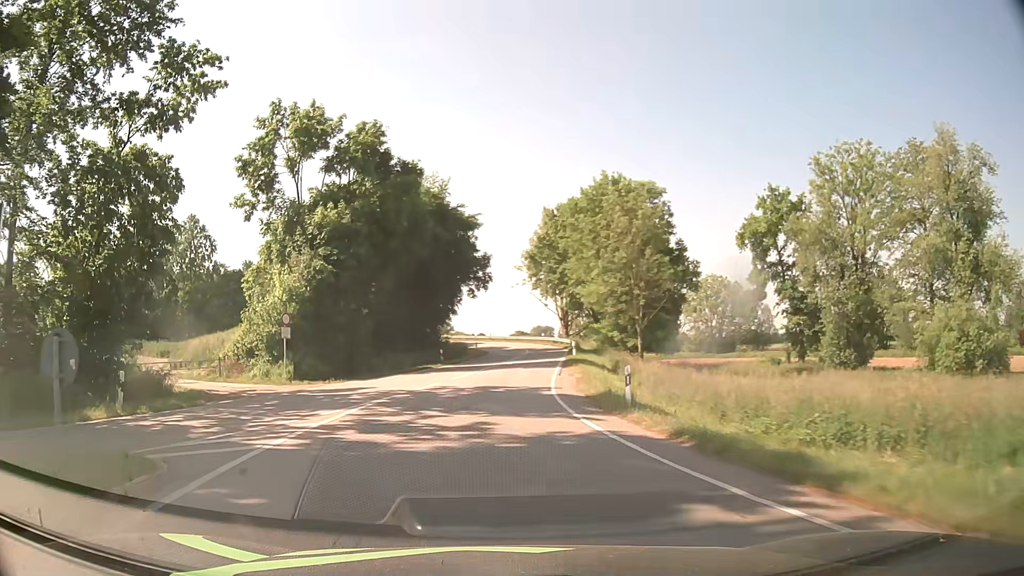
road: primary_link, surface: asphalt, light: Day
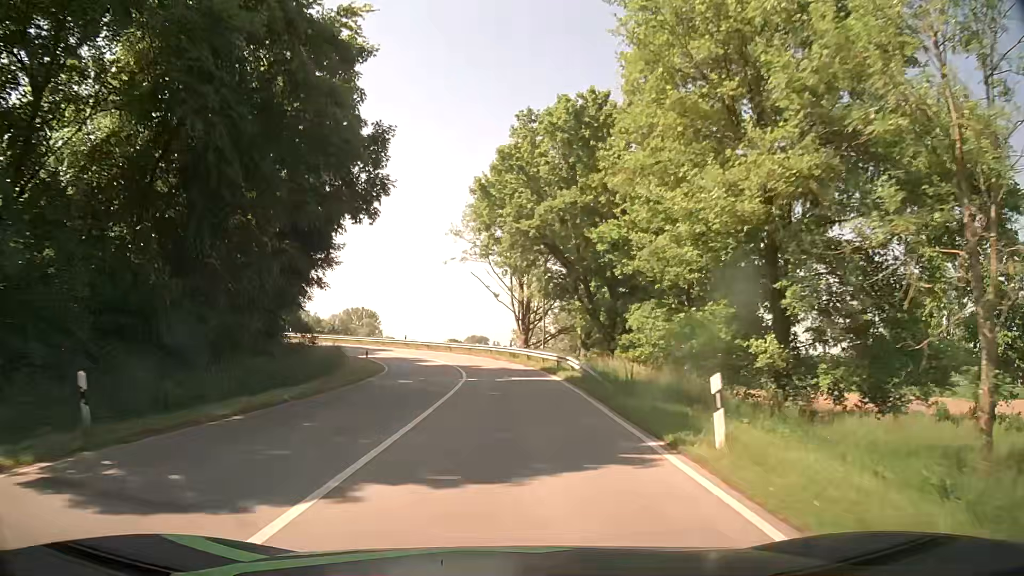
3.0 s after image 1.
(+1.3, +36.8) m; +6°
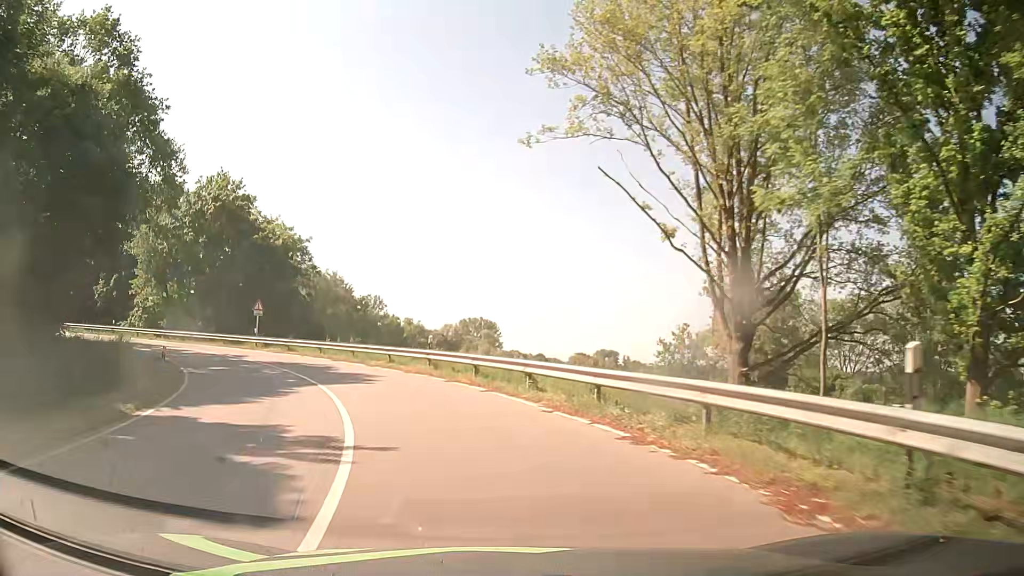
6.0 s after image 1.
(-1.5, +38.4) m; -10°
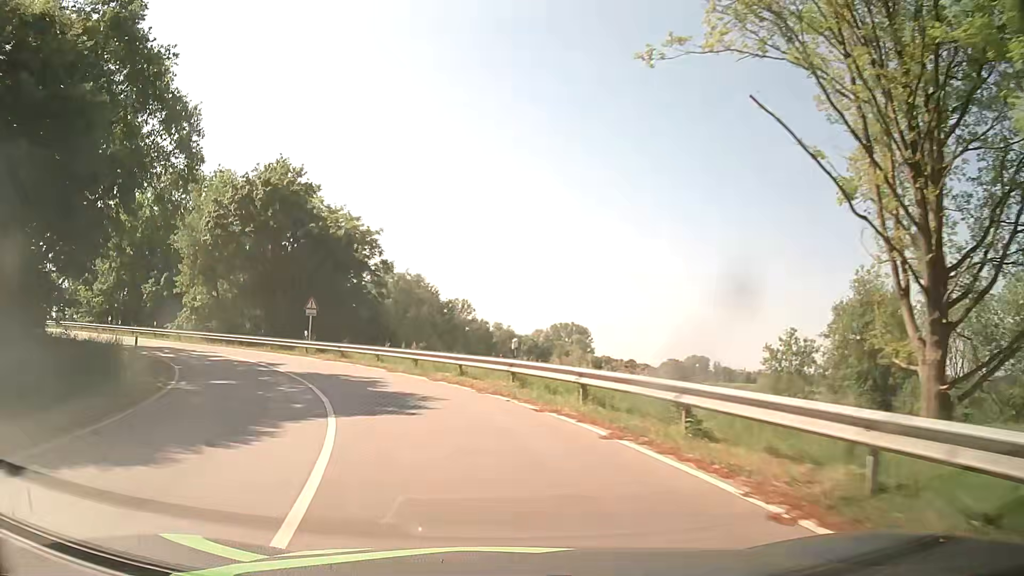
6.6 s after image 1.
(-0.4, +7.3) m; -7°
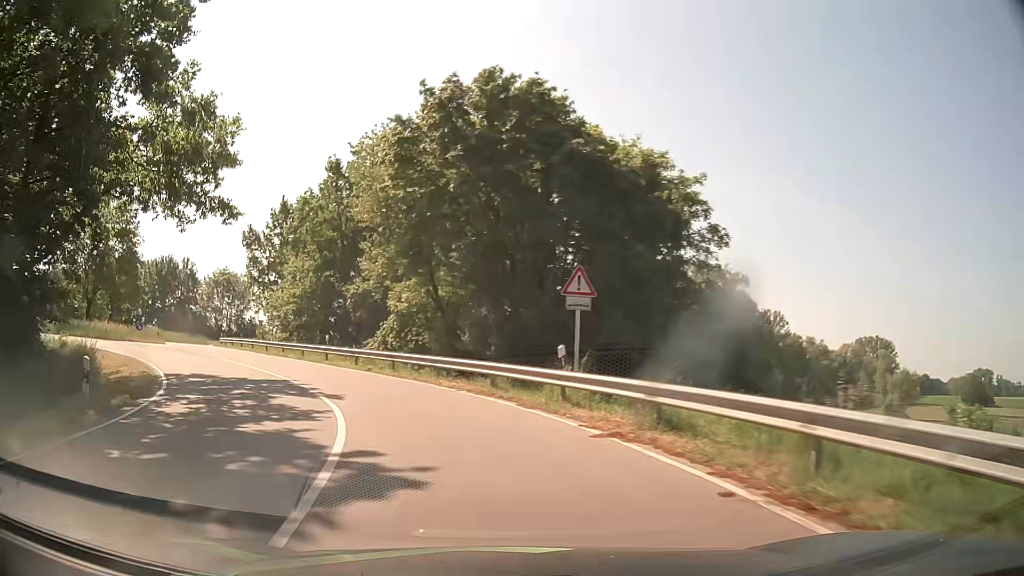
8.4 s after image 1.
(-4.8, +21.0) m; -25°
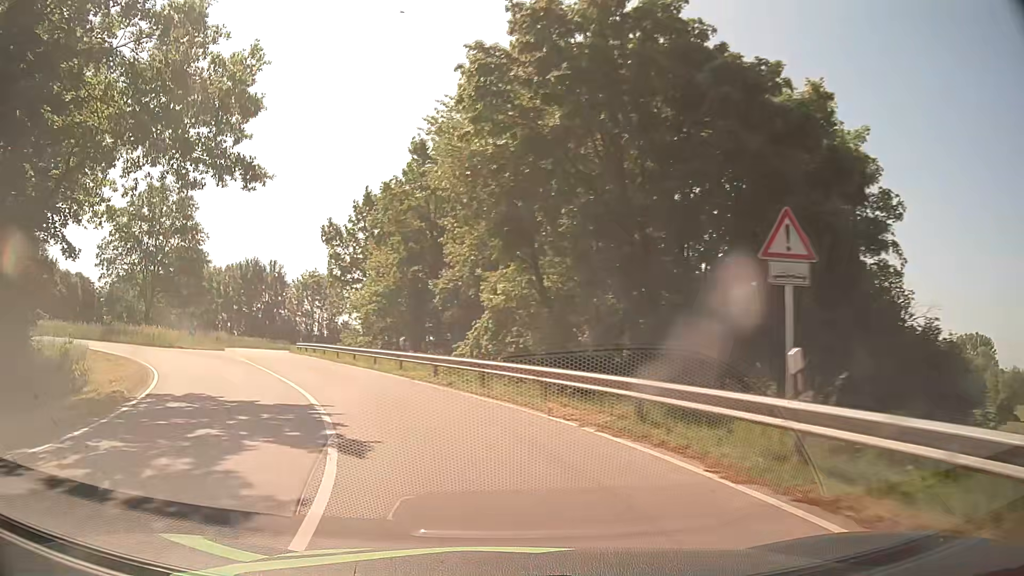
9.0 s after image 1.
(-0.6, +7.2) m; -9°
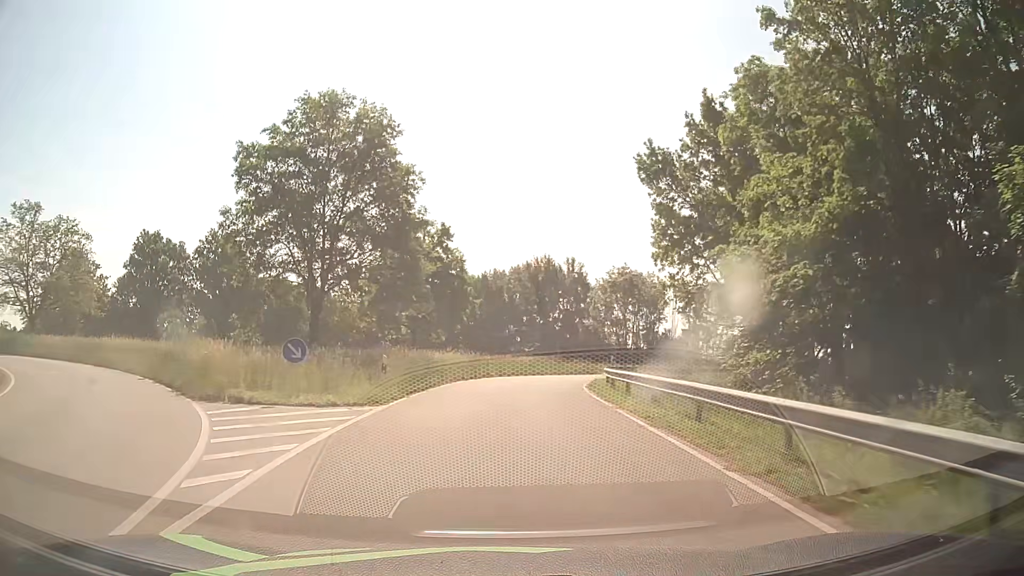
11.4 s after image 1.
(-8.5, +27.9) m; -27°
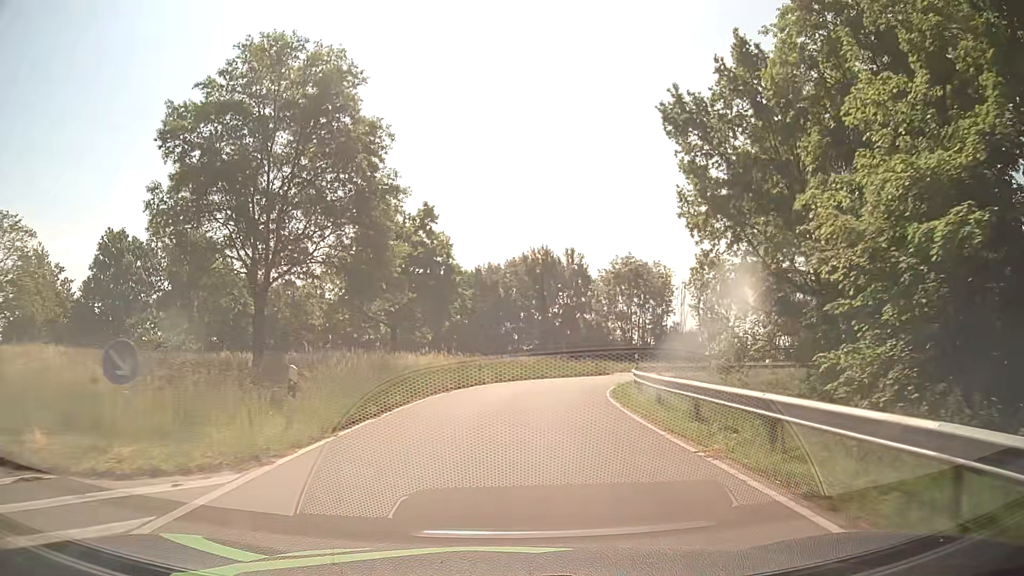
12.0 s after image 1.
(0.0, +7.5) m; 0°
(0, +10) (+1, +20) (+3, +30) (+6, +39) (+11, +48) (+18, +55) (+27, +59) (+37, +62) (+47, +64) (+56, +66) m
